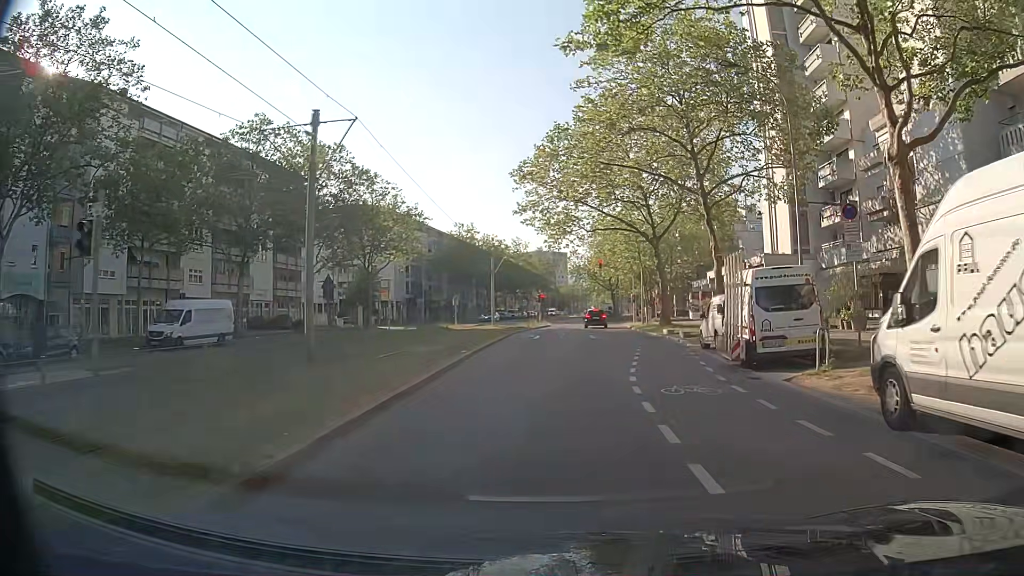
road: tertiary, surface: asphalt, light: Day
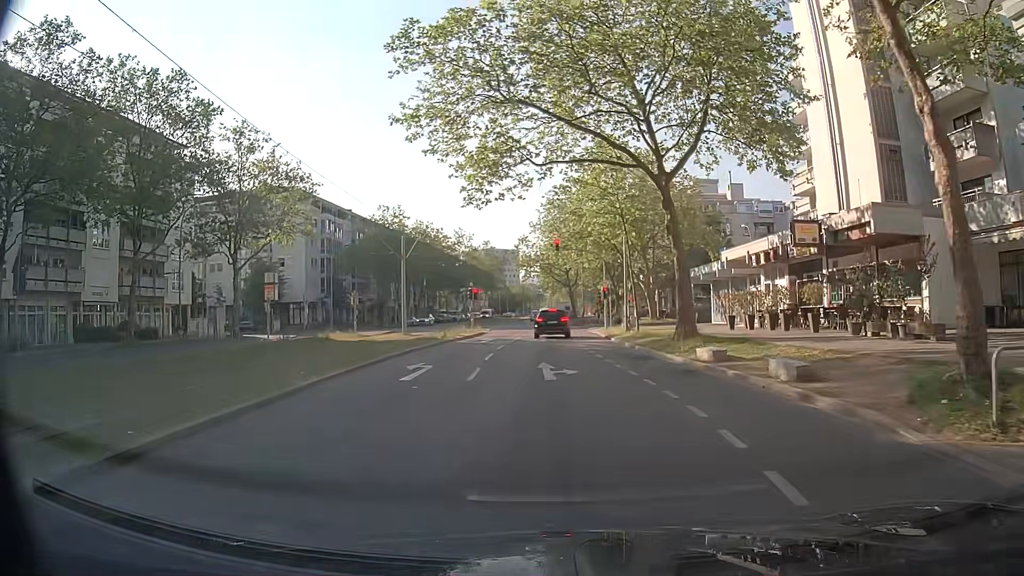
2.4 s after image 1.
(+1.1, +20.3) m; +4°
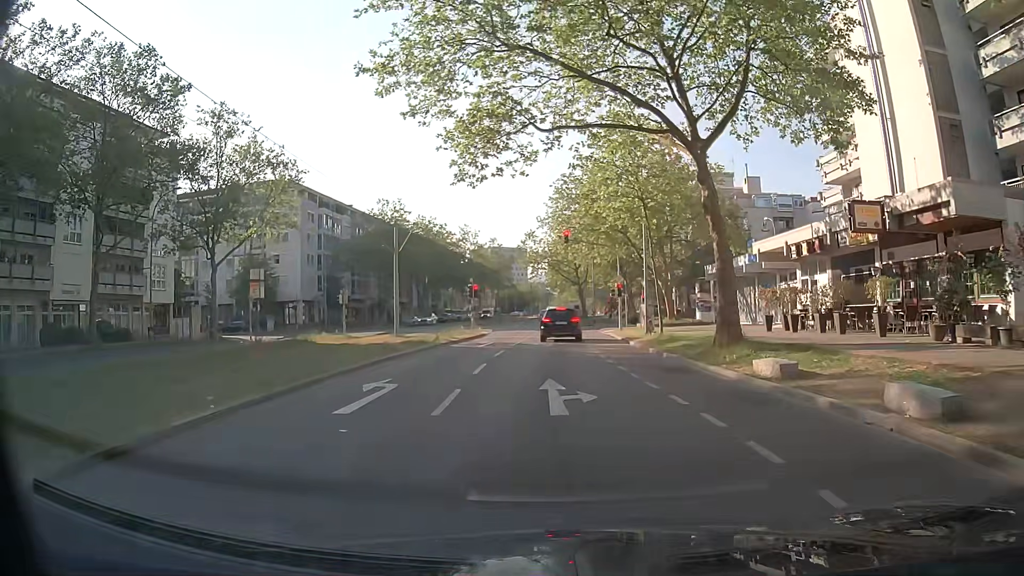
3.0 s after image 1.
(0.0, +4.6) m; -1°
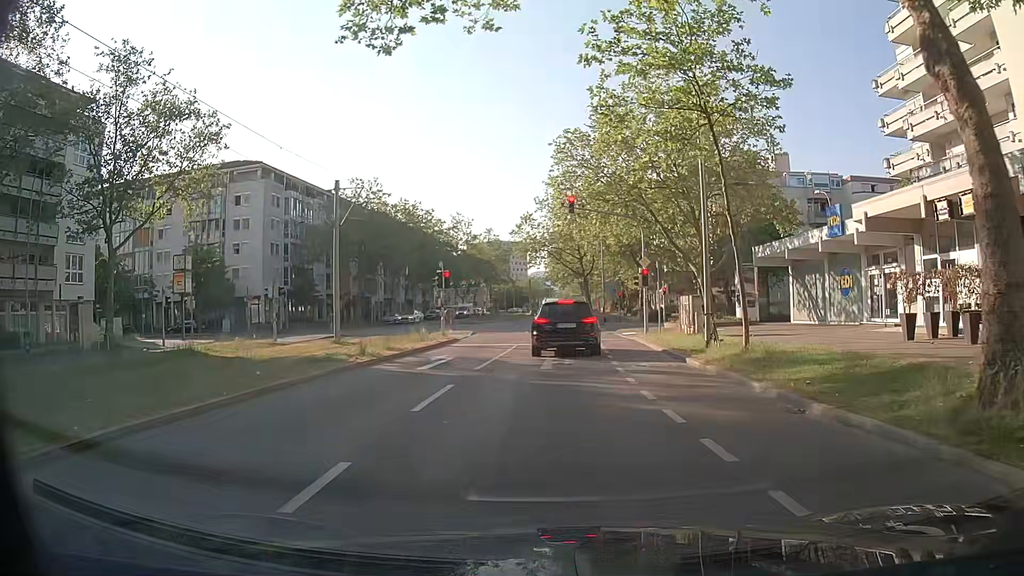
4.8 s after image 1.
(0.0, +11.8) m; 0°
